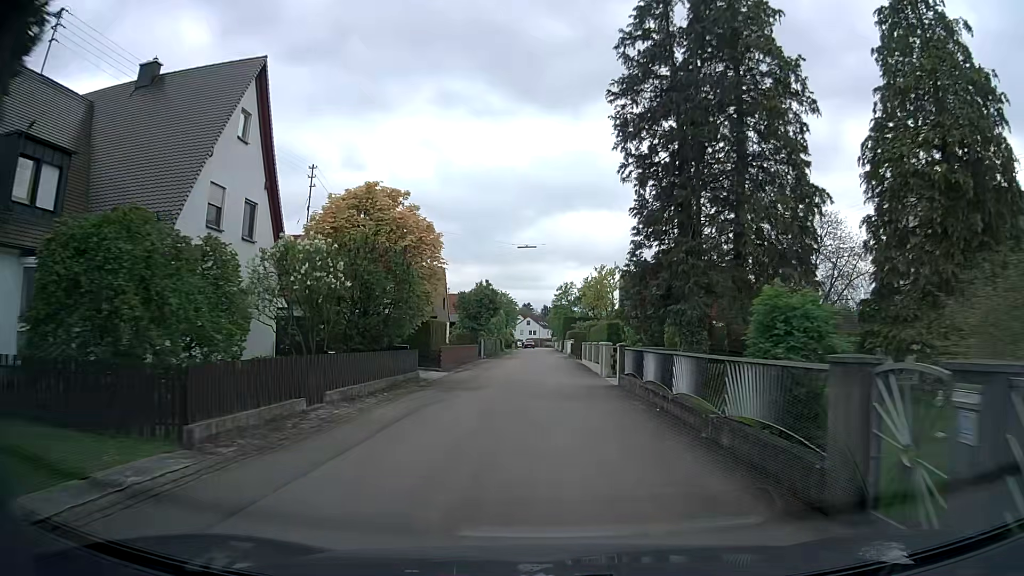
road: residential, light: Day
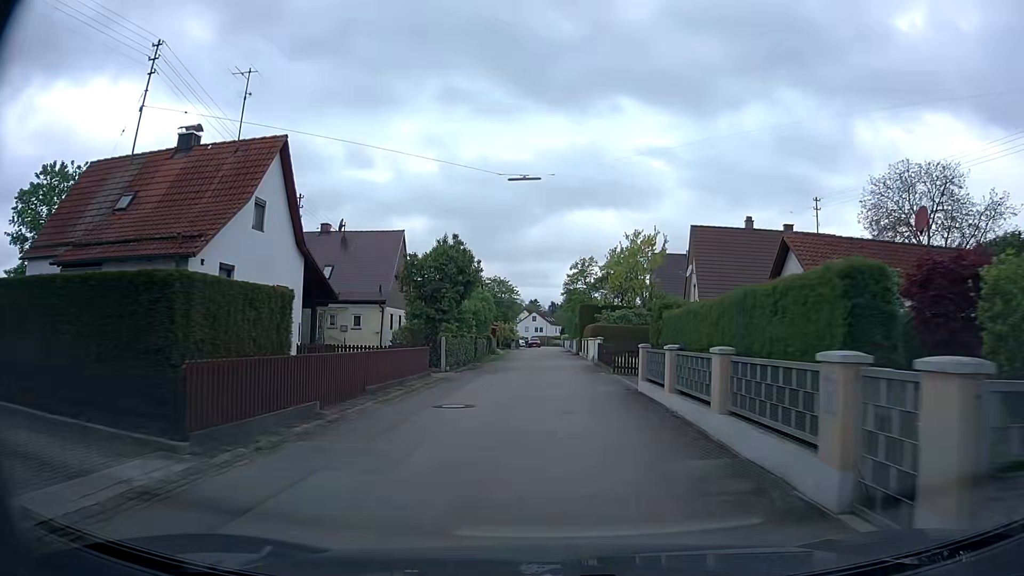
(-0.8, +20.6) m; -3°
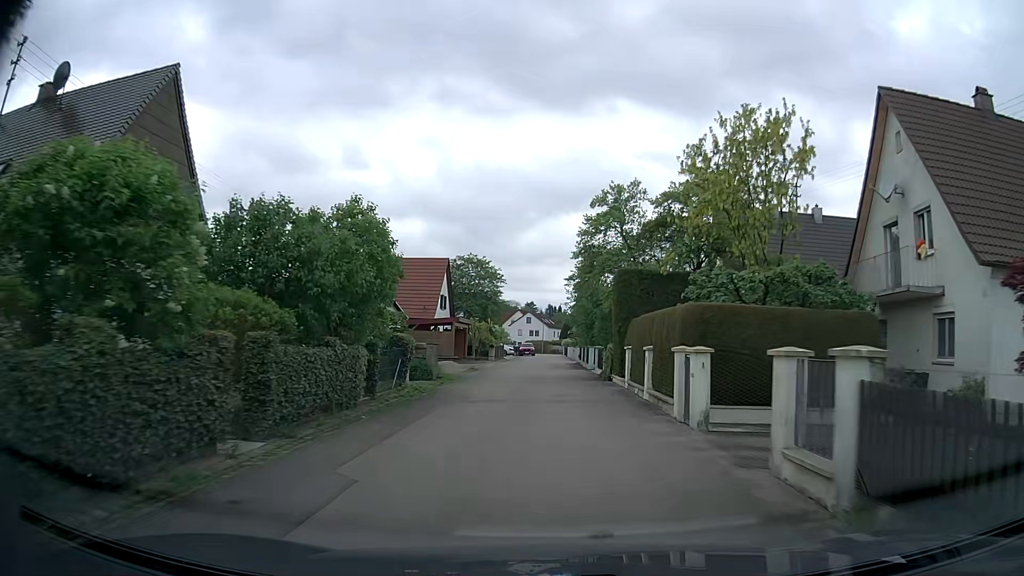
(+0.3, +26.6) m; +1°
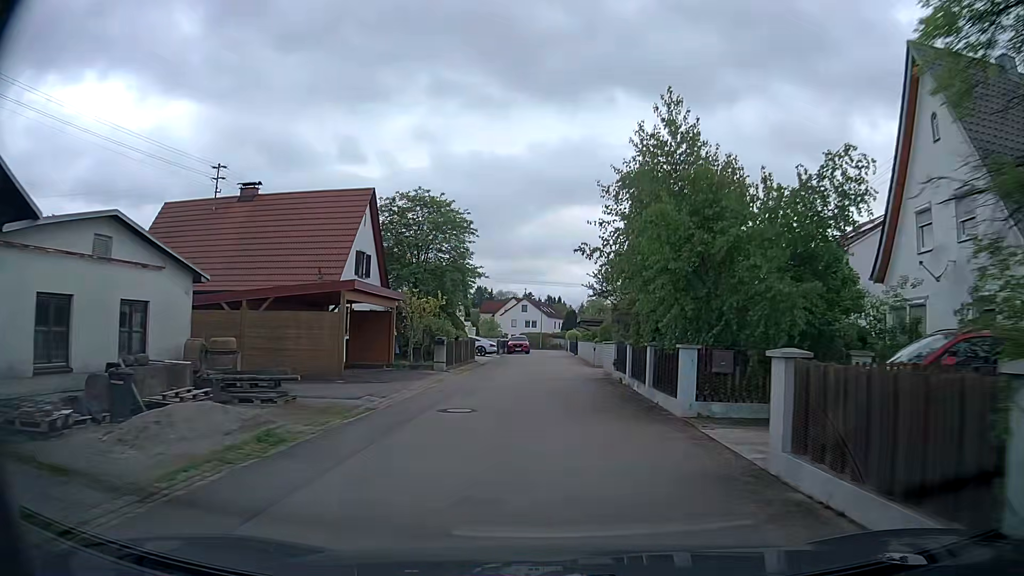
(-0.2, +24.8) m; 0°
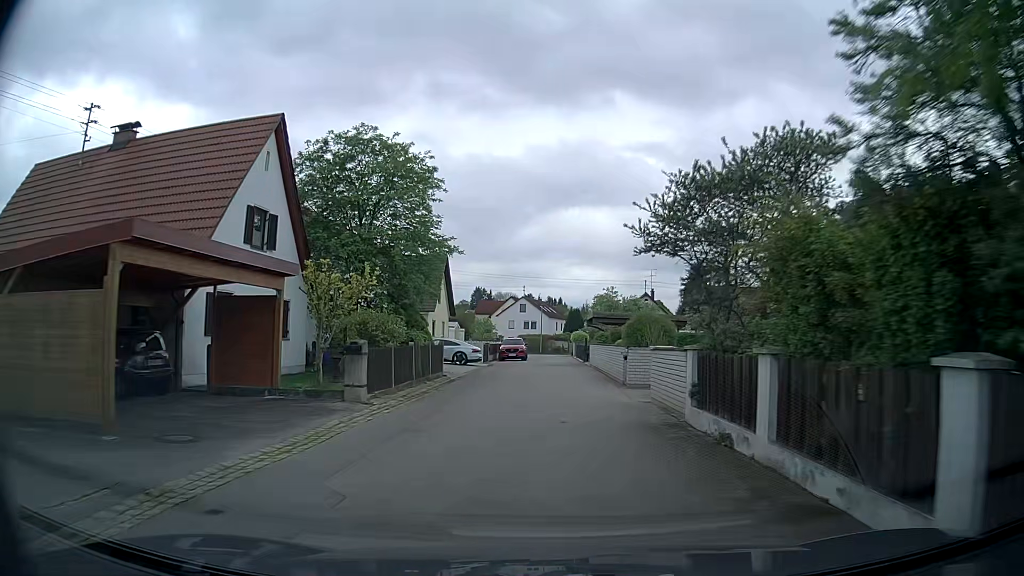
(-0.1, +12.0) m; 0°
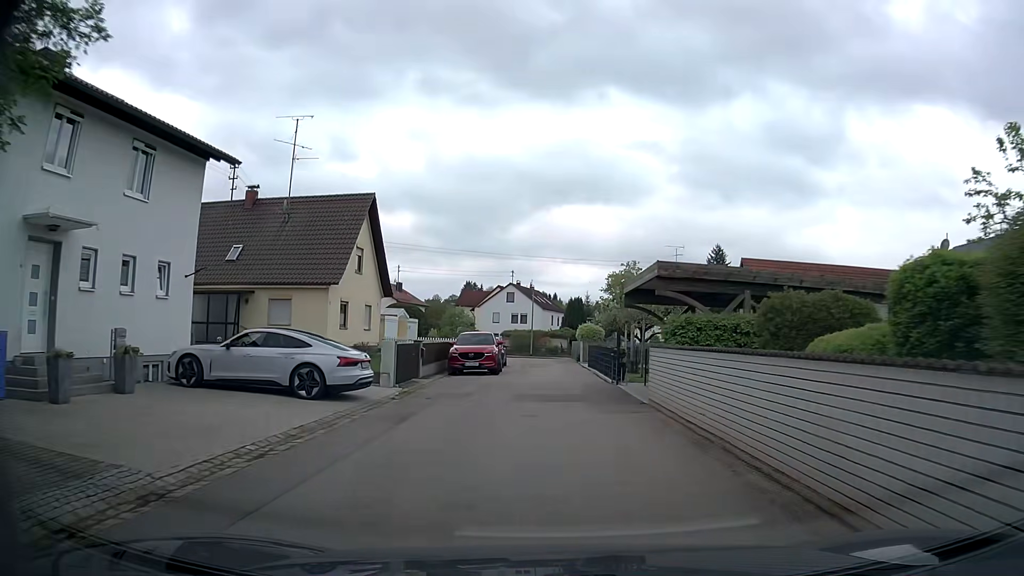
(+0.1, +22.5) m; 0°
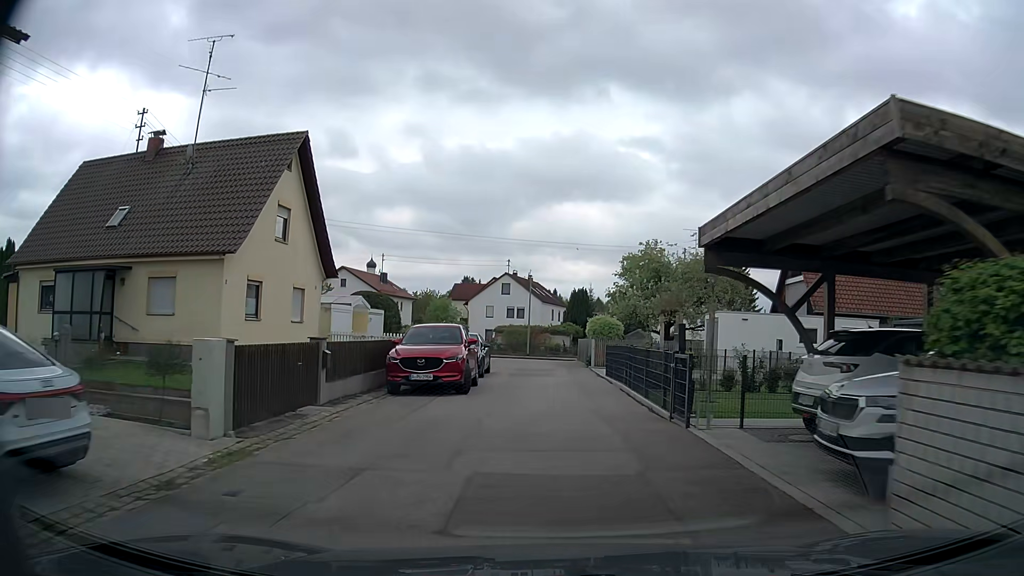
(+0.1, +9.9) m; 0°
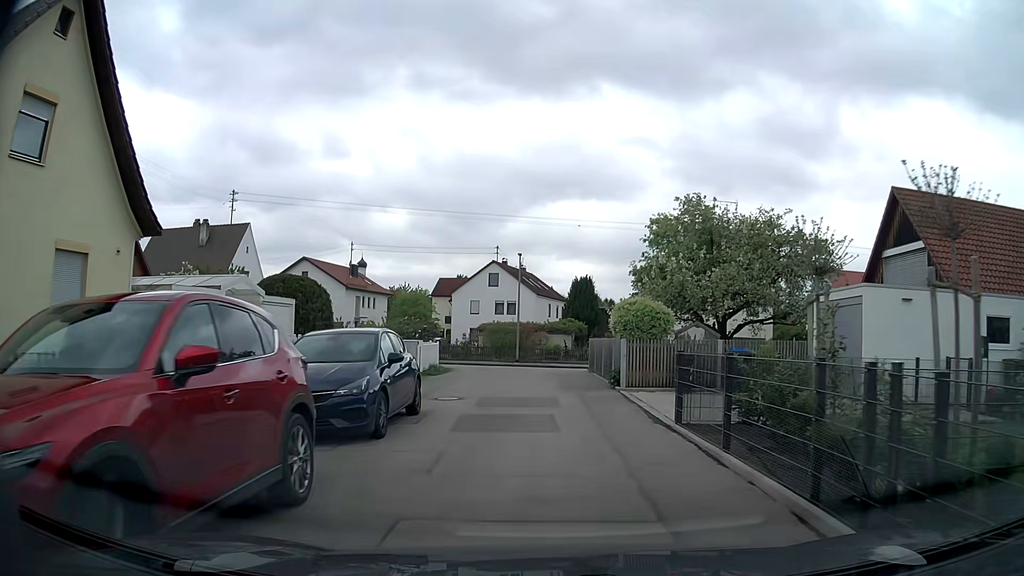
(+0.1, +13.1) m; 0°
